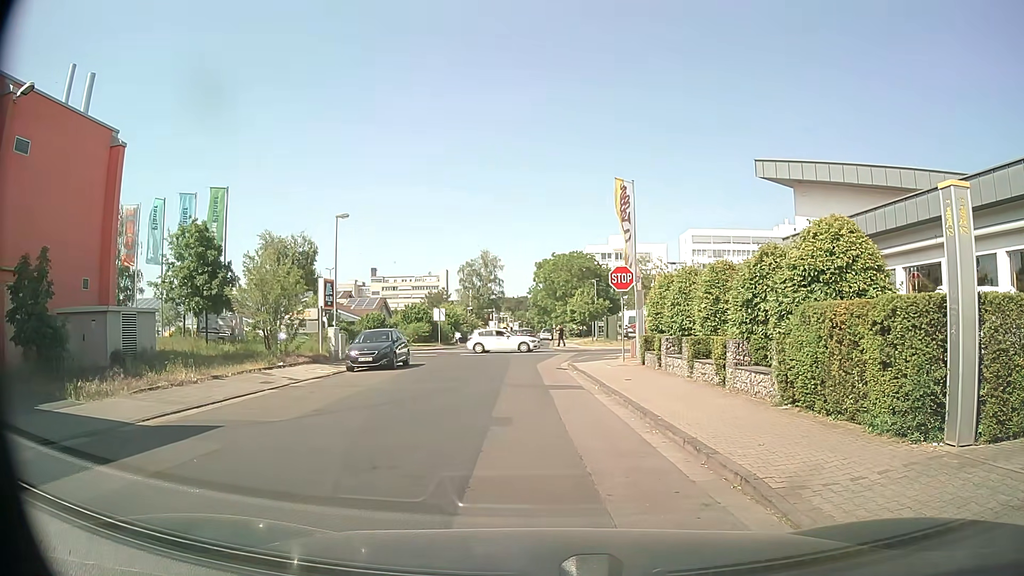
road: residential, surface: asphalt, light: Day
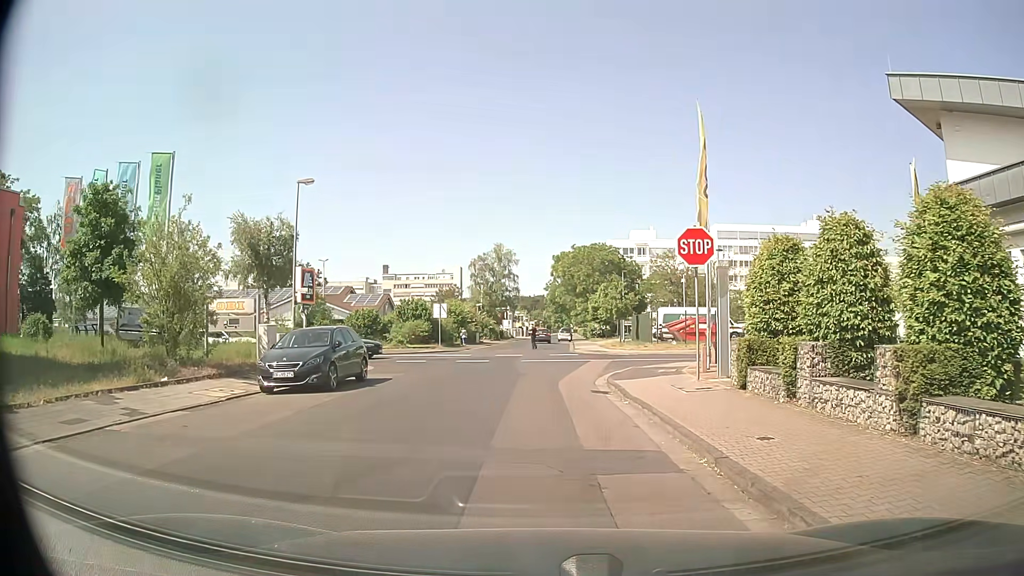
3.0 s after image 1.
(0.0, +9.5) m; 0°
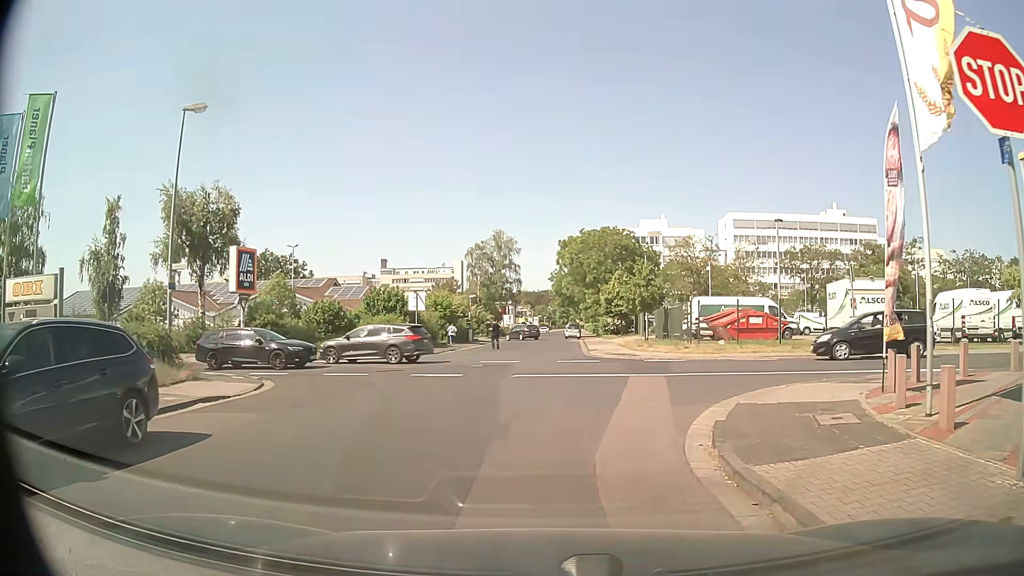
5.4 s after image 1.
(0.0, +10.9) m; -1°
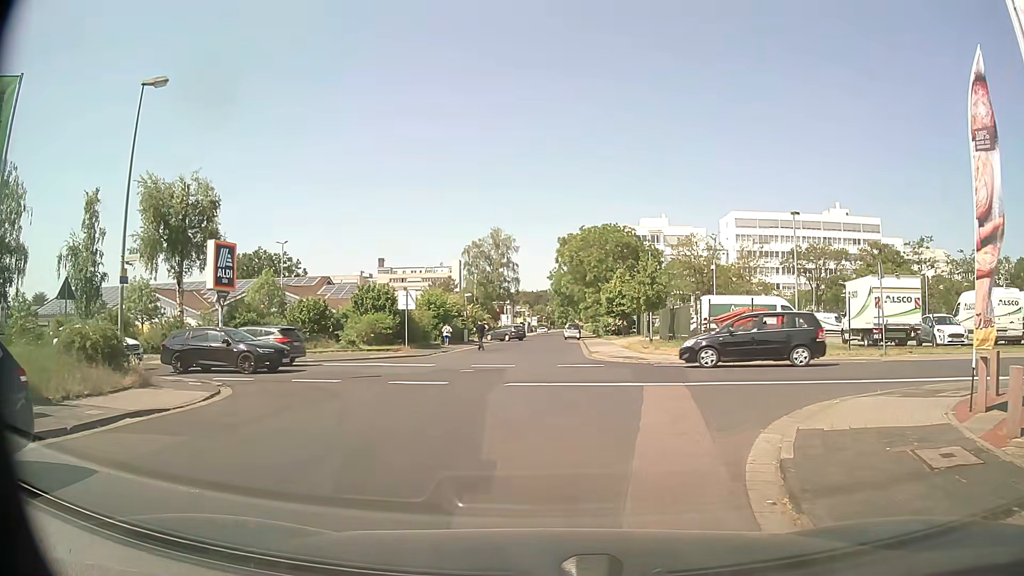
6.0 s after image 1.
(0.0, +2.5) m; 0°
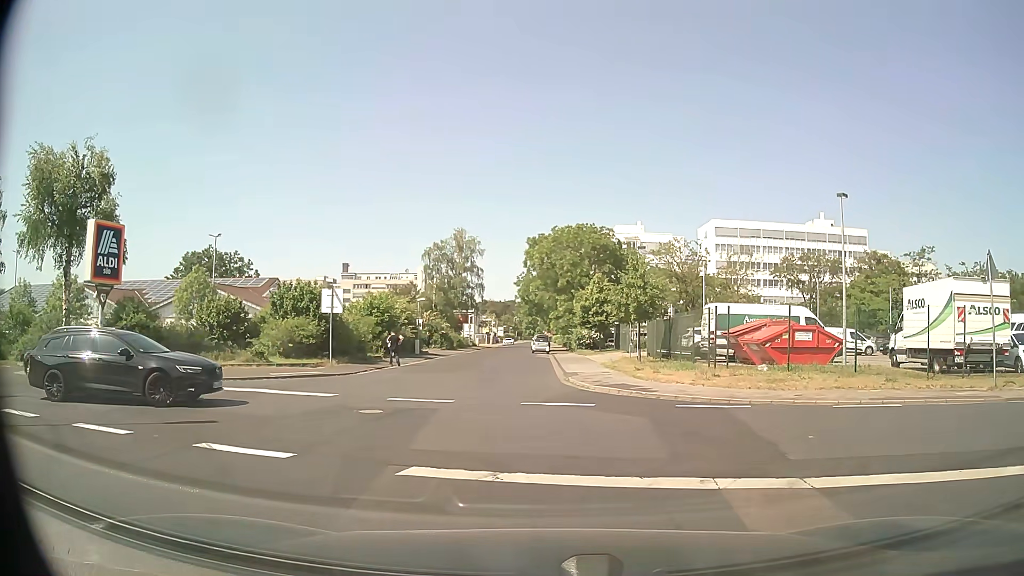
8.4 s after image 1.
(+0.2, +8.1) m; +4°
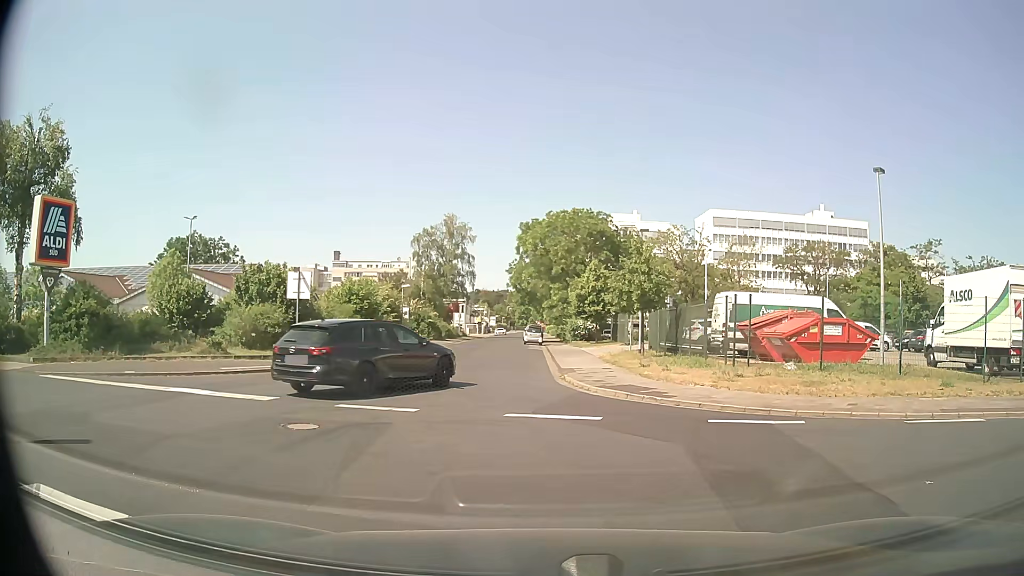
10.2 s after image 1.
(0.0, +3.1) m; +2°
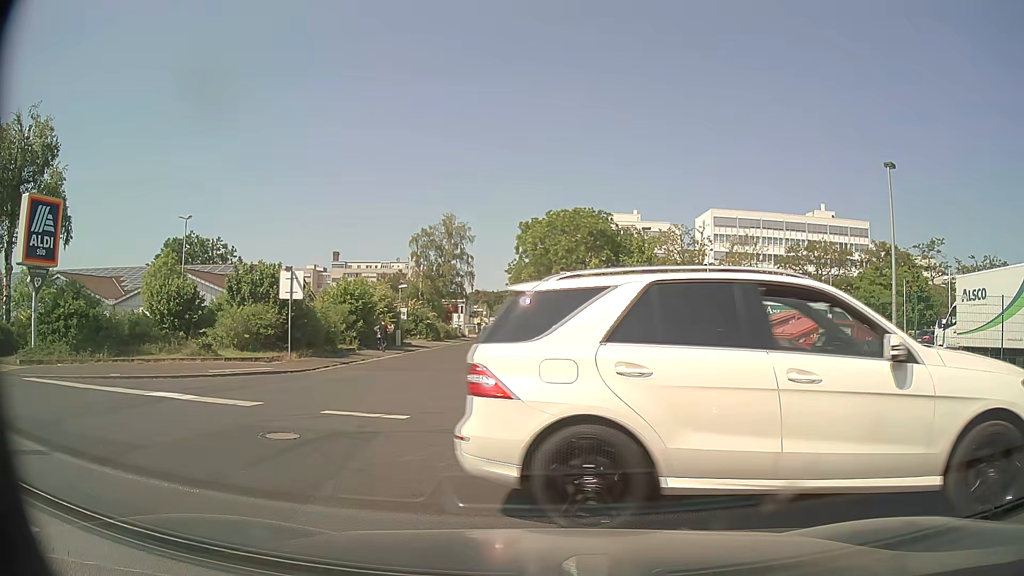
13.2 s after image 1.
(0.0, +0.8) m; 0°
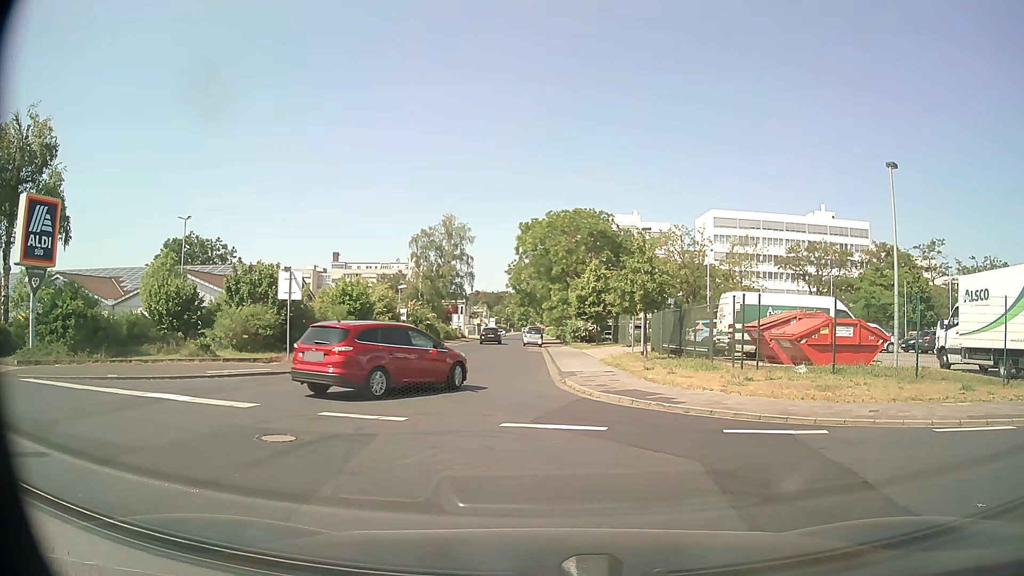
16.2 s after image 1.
(0.0, +0.1) m; 0°
(-1, +10) (-2, +20) (-3, +30) (-4, +40) (-5, +50) (-6, +60) (-7, +70) (-7, +80) (-7, +90) (-7, +100) m
